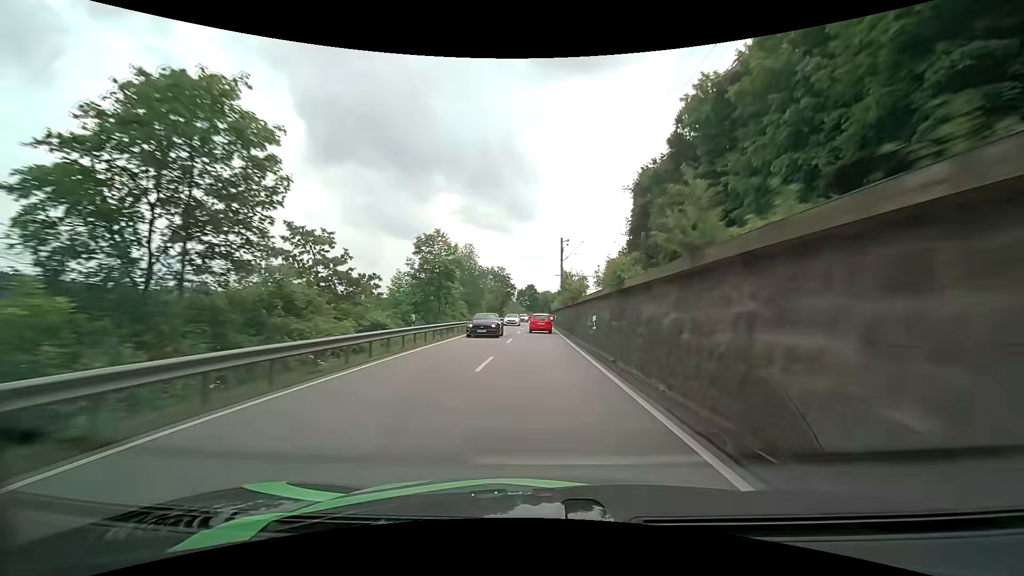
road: primary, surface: asphalt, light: Day
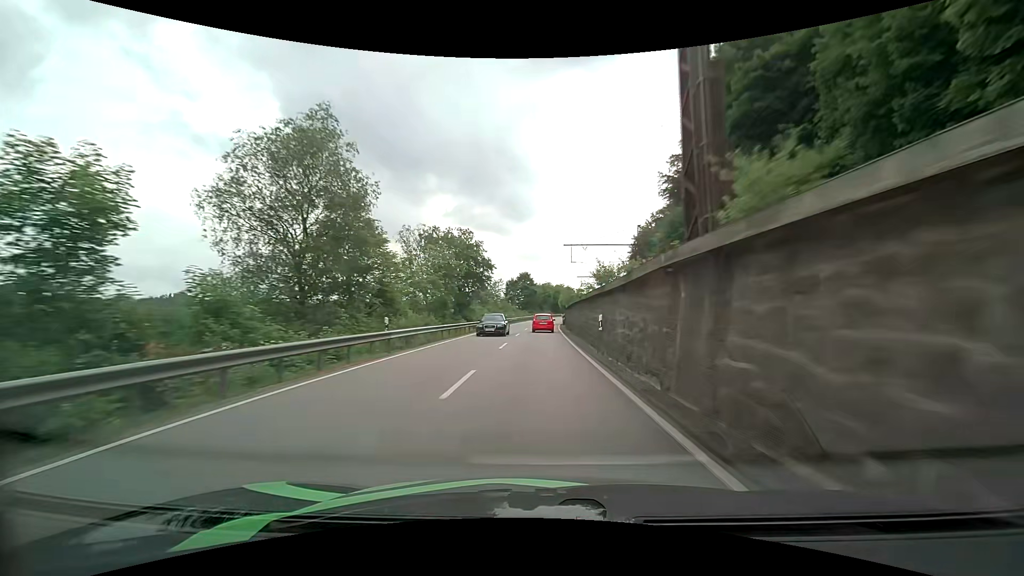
(+0.1, +51.4) m; +1°
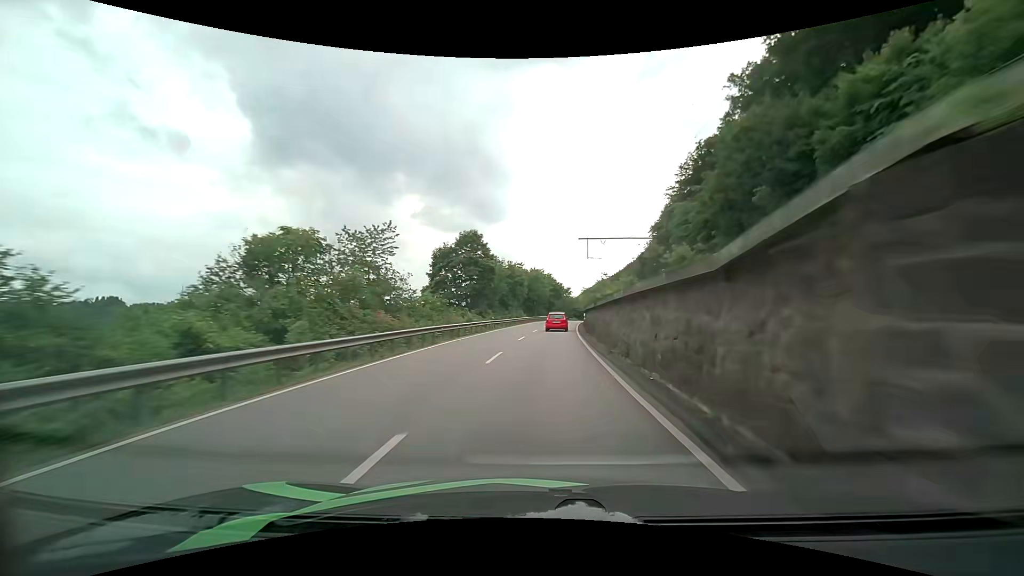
(+0.8, +66.0) m; +3°
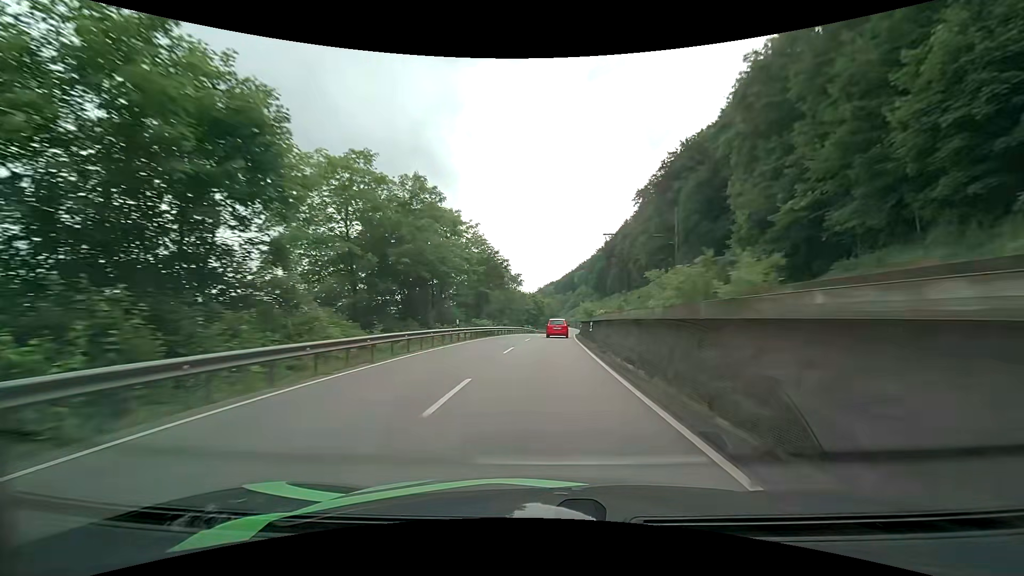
(+3.8, +66.0) m; +6°
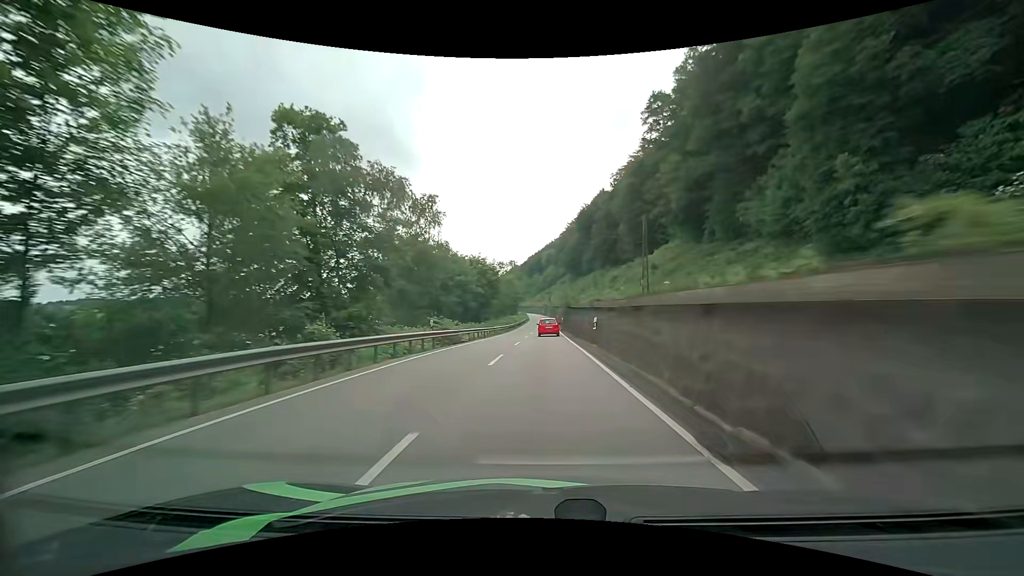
(+2.2, +52.7) m; +4°
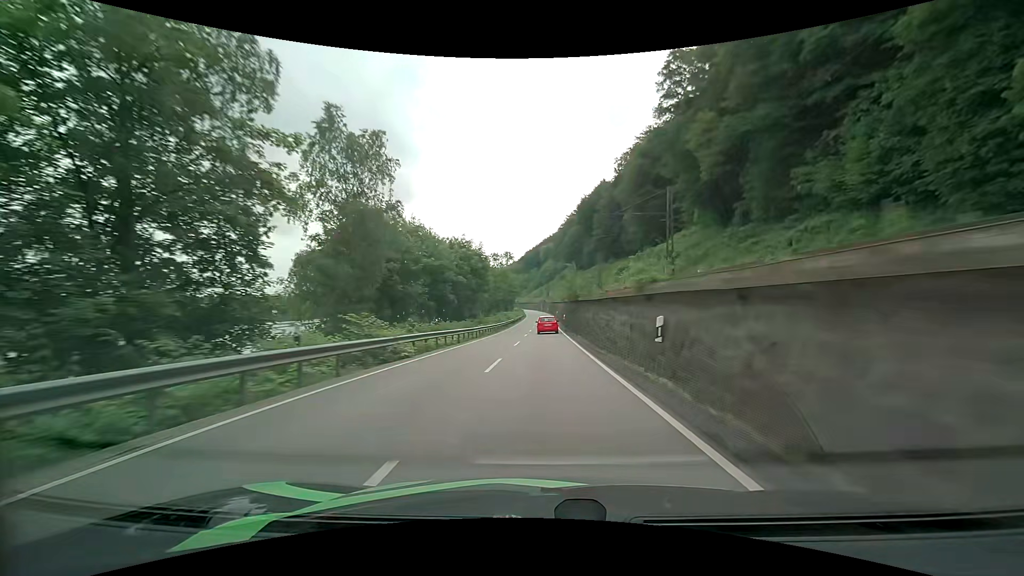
(0.0, +12.9) m; 0°
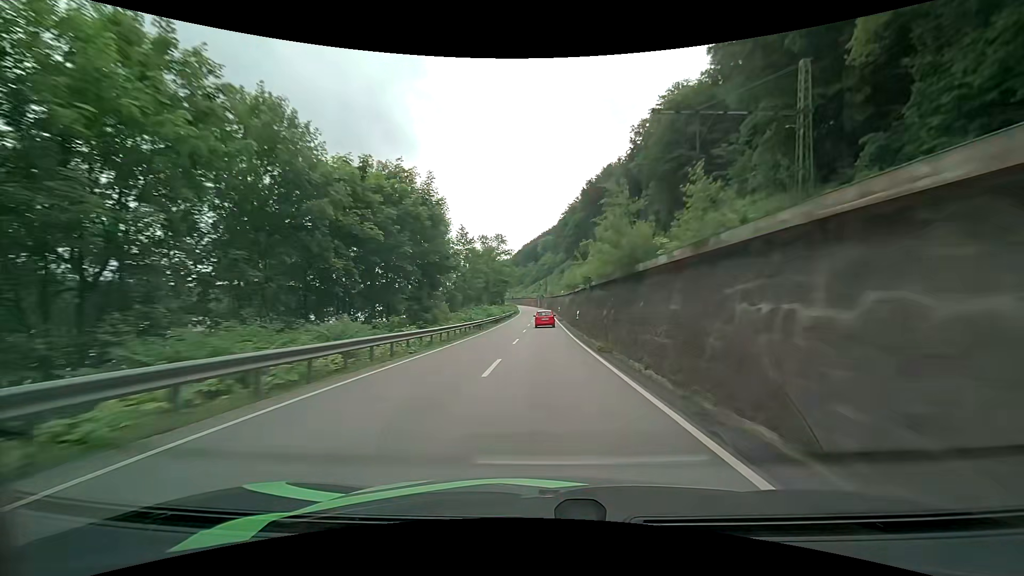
(+0.2, +25.7) m; +1°
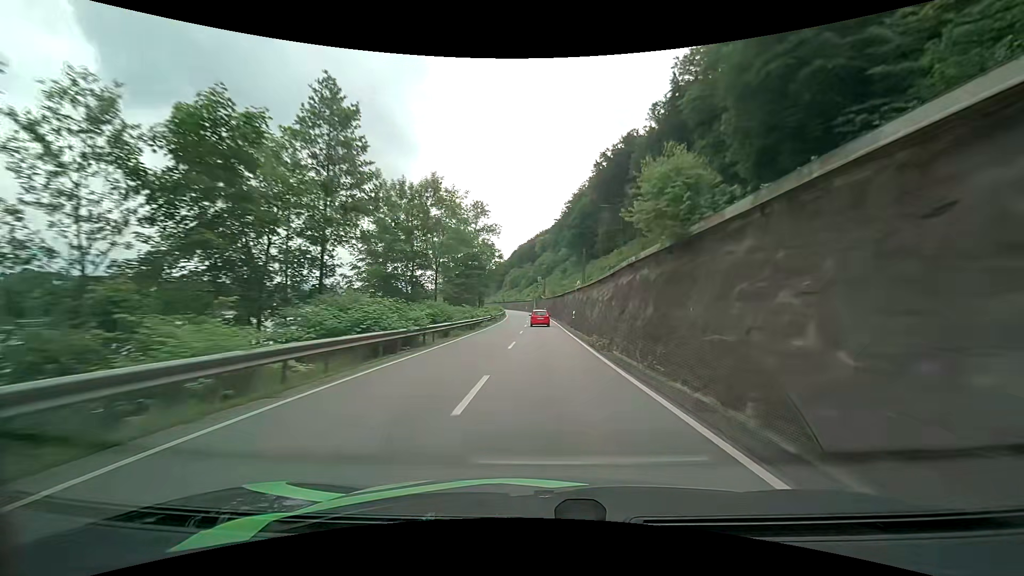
(+0.1, +39.4) m; +1°
(0, +10) (0, +20) (0, +30) (0, +40) (0, +50) (0, +60) (0, +70) (-1, +80) (-1, +90) (-2, +100) m
